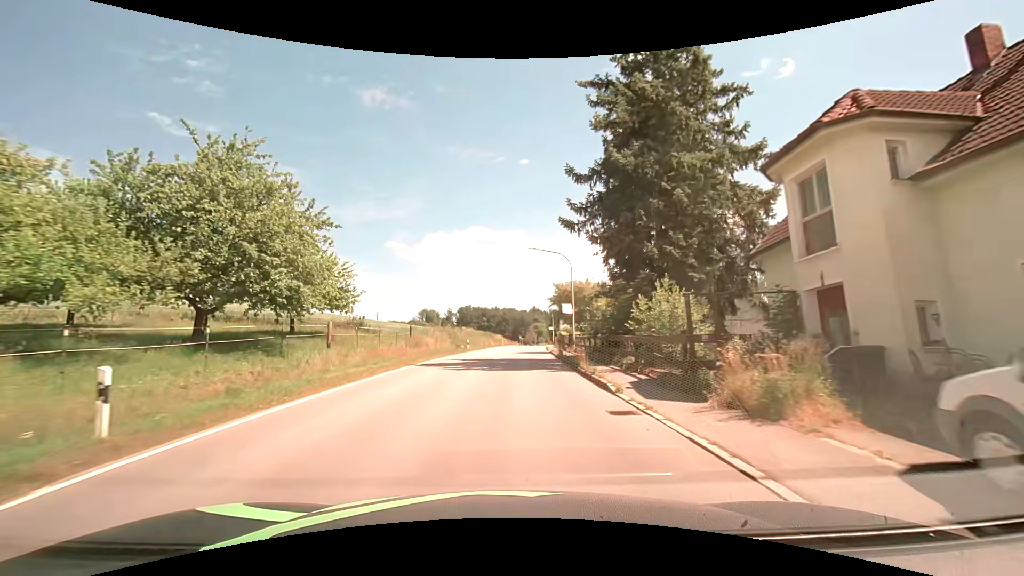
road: secondary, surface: asphalt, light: Day
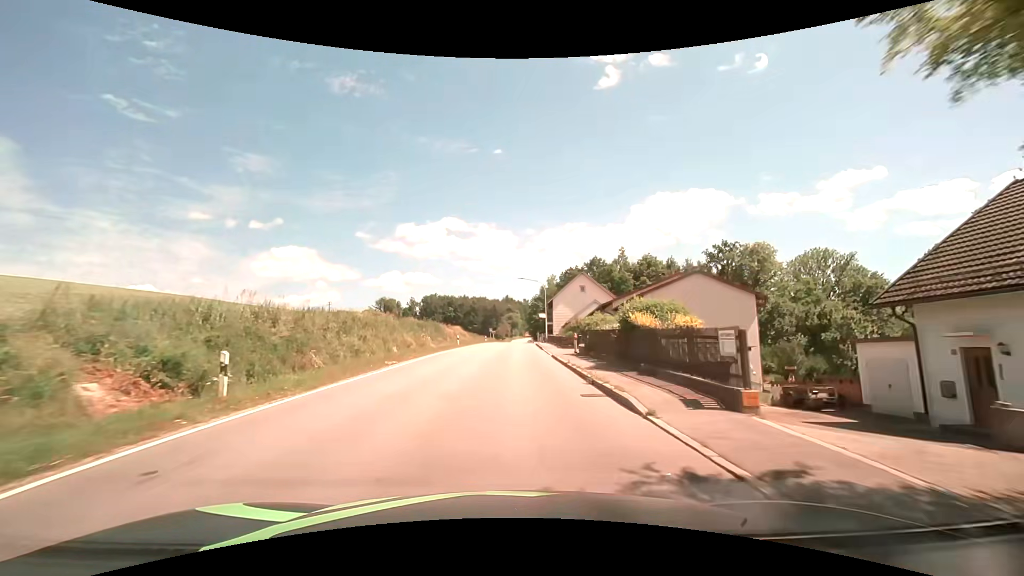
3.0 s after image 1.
(+1.1, +38.8) m; +3°
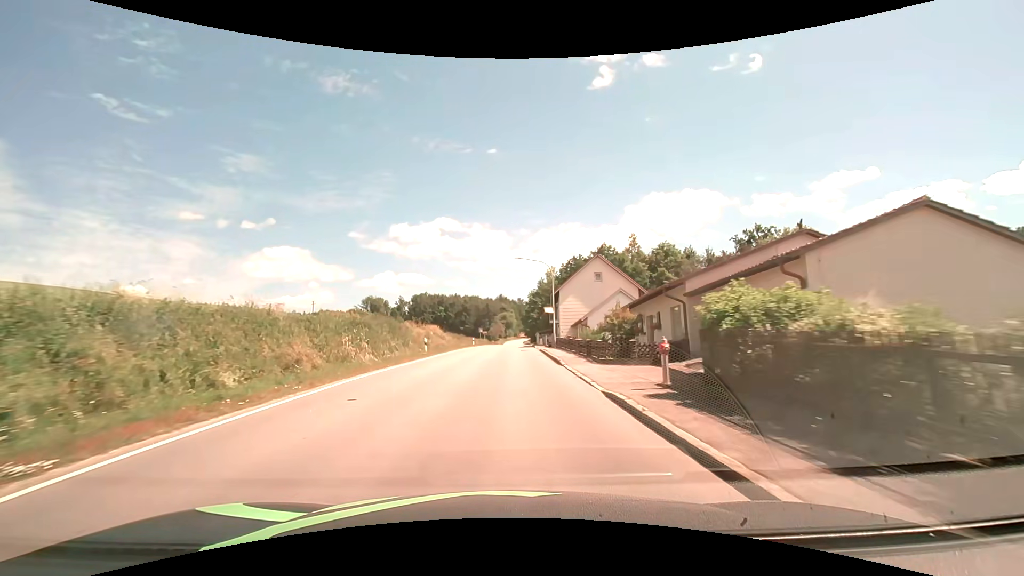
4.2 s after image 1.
(+0.1, +15.8) m; +1°
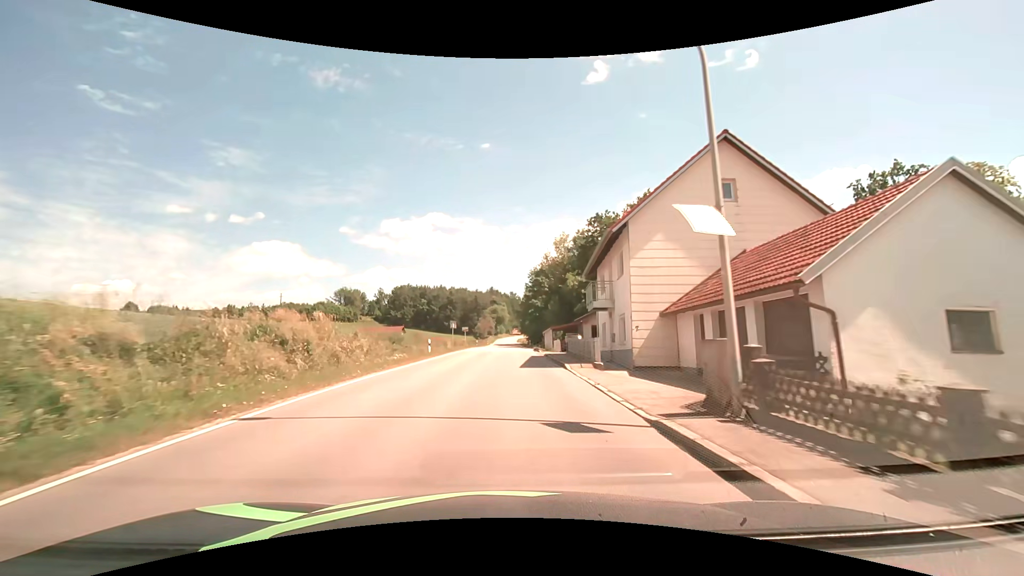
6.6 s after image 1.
(+0.3, +31.7) m; +1°
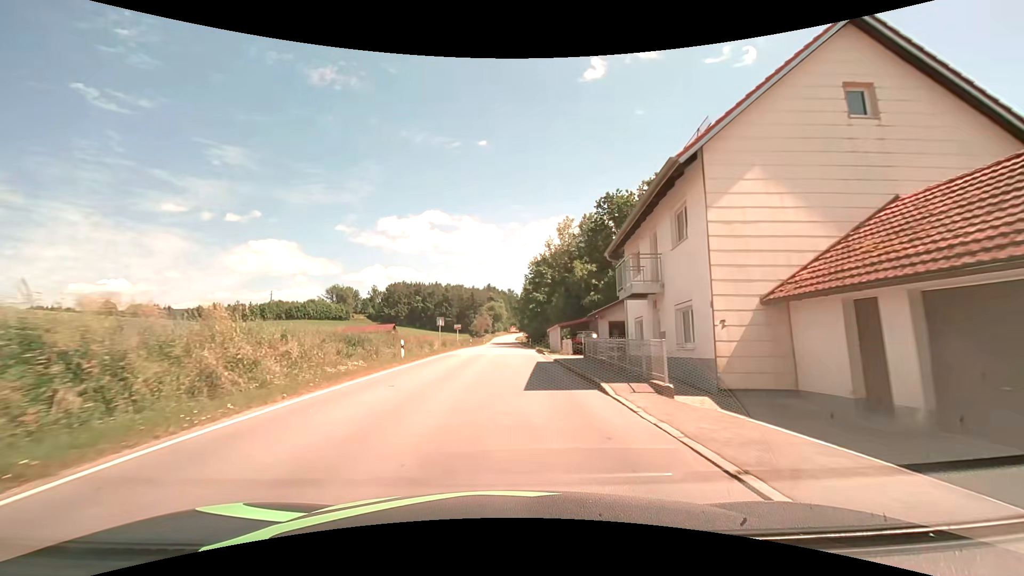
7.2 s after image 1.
(0.0, +8.0) m; 0°
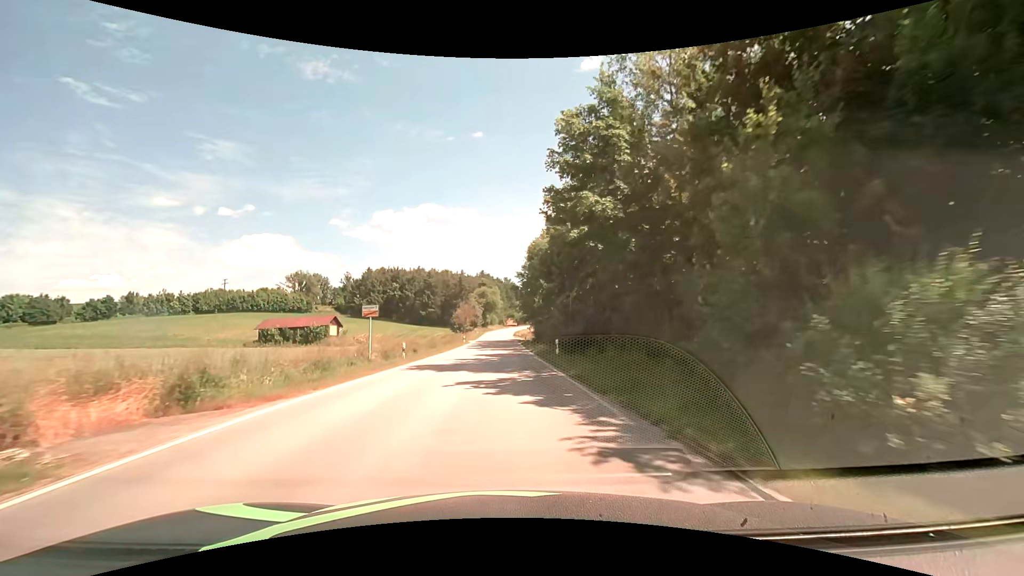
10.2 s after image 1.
(+0.2, +40.0) m; 0°
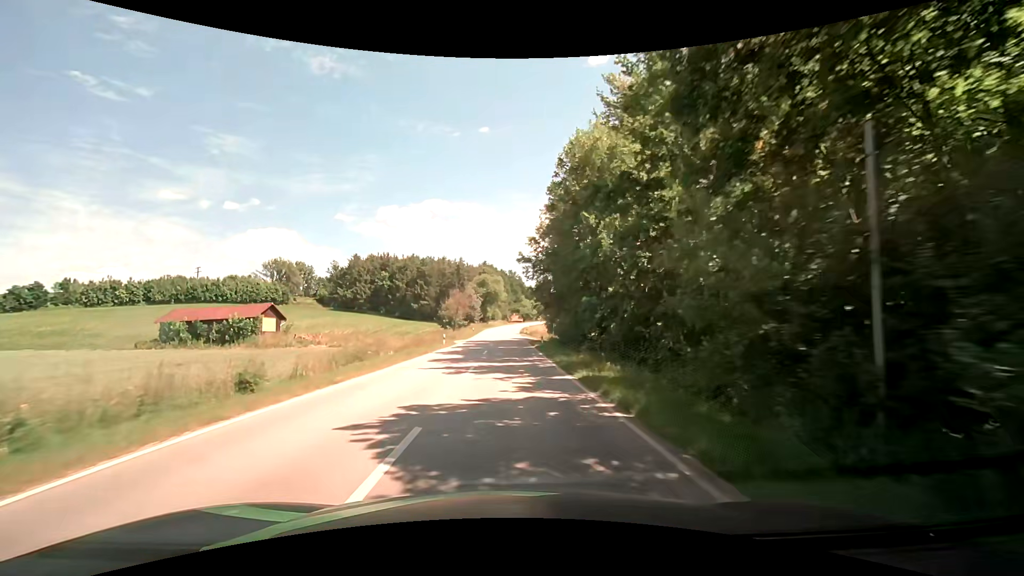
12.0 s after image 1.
(-0.1, +24.3) m; -1°
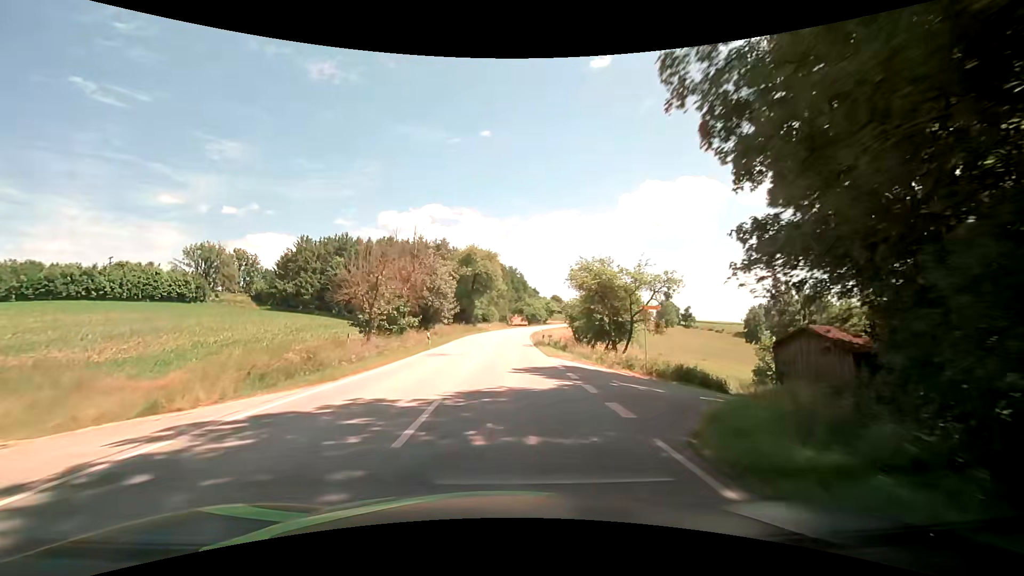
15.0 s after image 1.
(+0.2, +45.7) m; 0°
(0, +10) (0, +20) (0, +30) (0, +40) (+1, +50) (+1, +60) (+2, +70) (+3, +80) (+5, +90) (+6, +100) m
